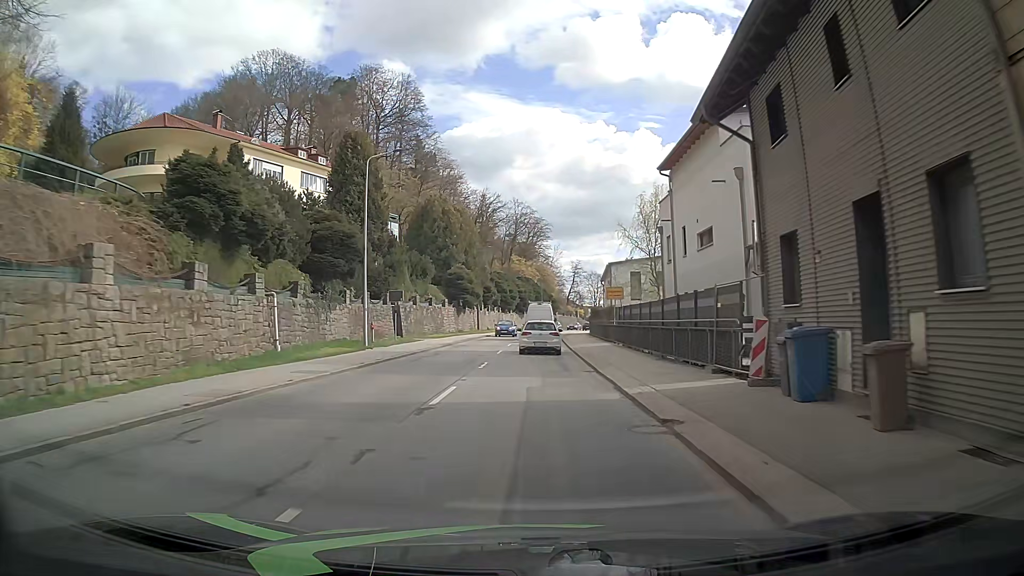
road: secondary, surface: asphalt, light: Day
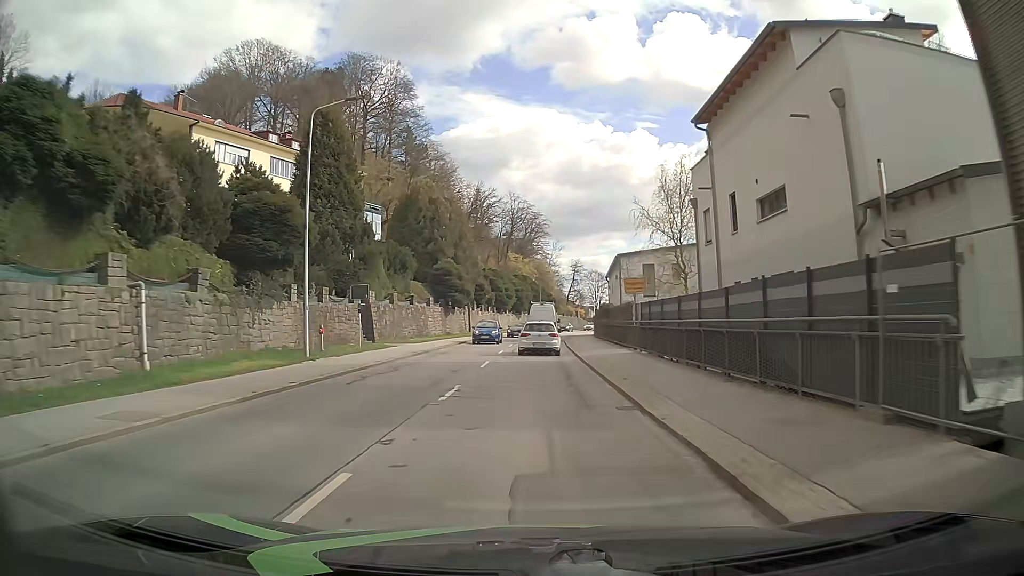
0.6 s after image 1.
(+0.3, +7.9) m; +2°
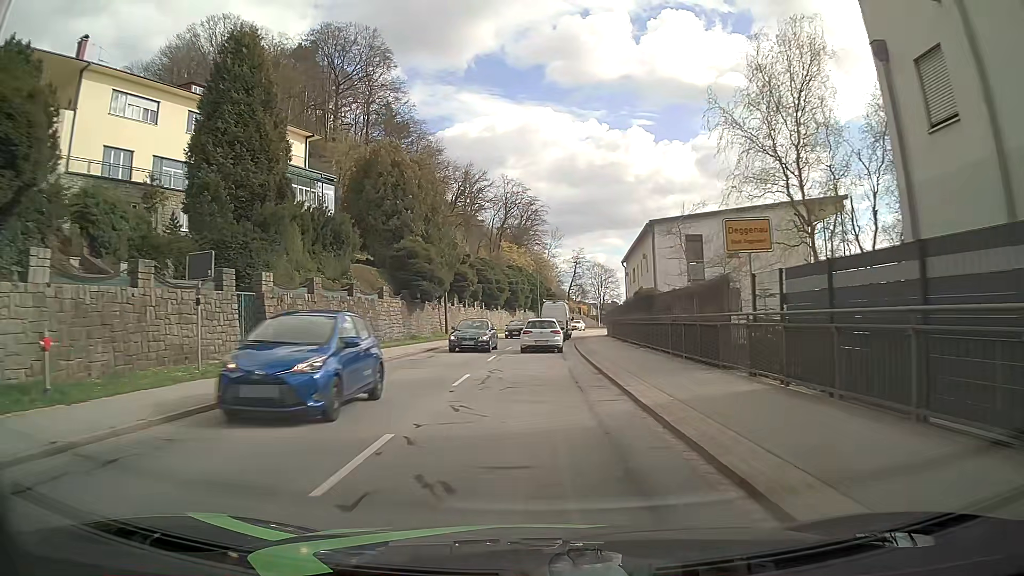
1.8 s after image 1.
(0.0, +15.8) m; 0°
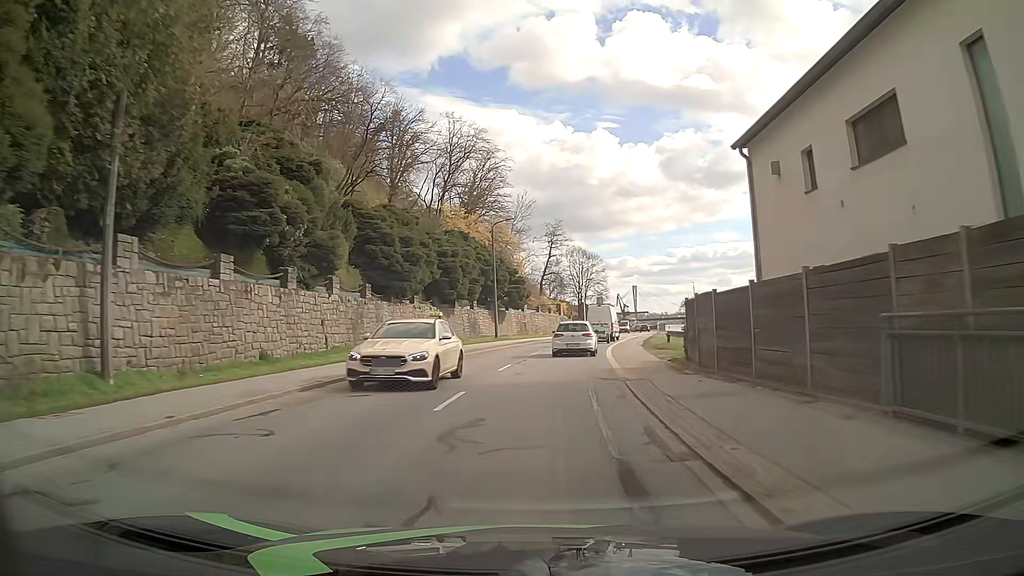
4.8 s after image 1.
(+0.9, +39.5) m; +4°
(0, +10) (0, +20) (+1, +30) (+3, +40) (+4, +50) (+6, +60) (+9, +69) (+11, +79) (+13, +89) (+15, +99) m
